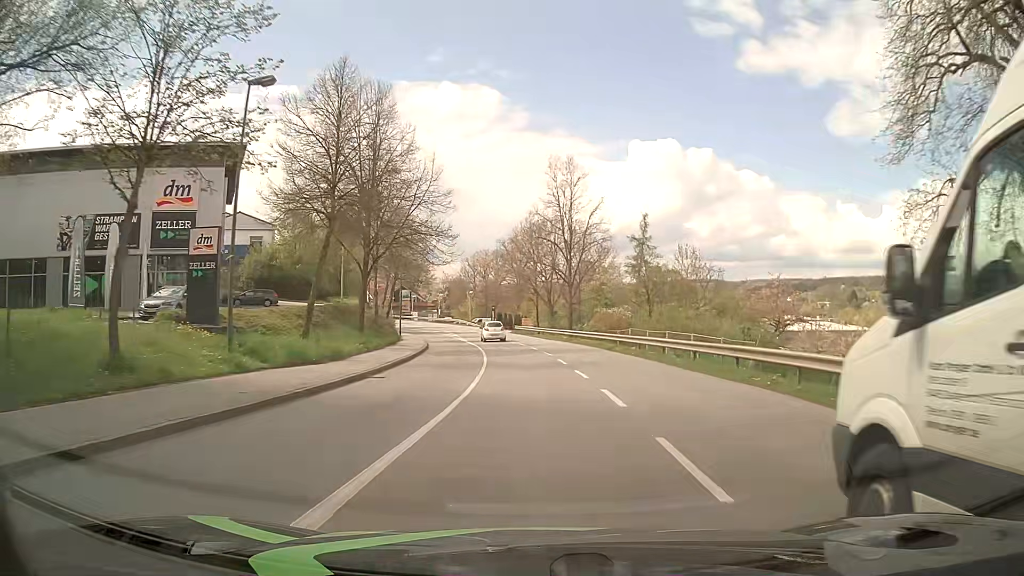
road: tertiary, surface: asphalt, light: Day
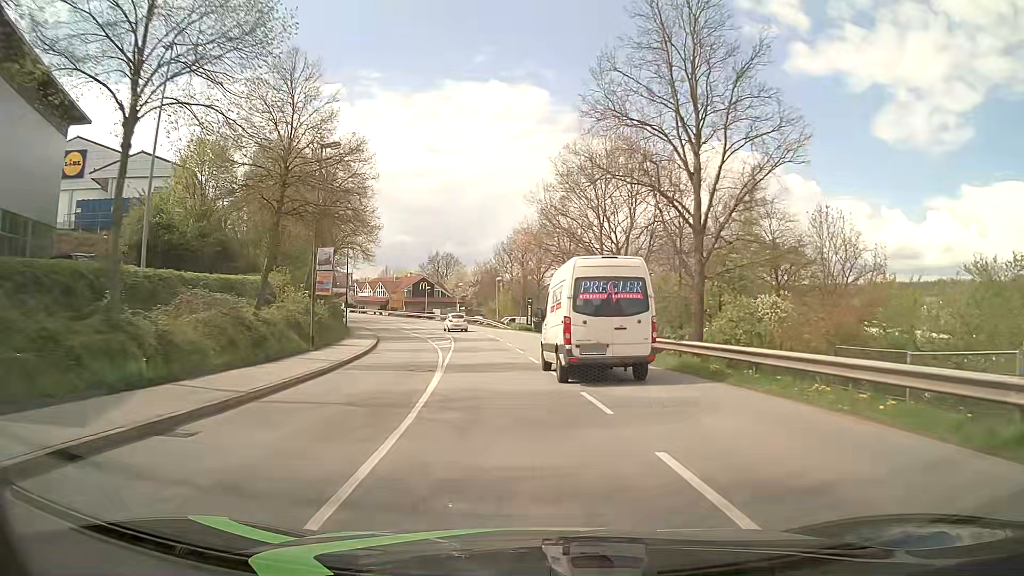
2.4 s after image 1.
(-0.9, +30.9) m; -4°
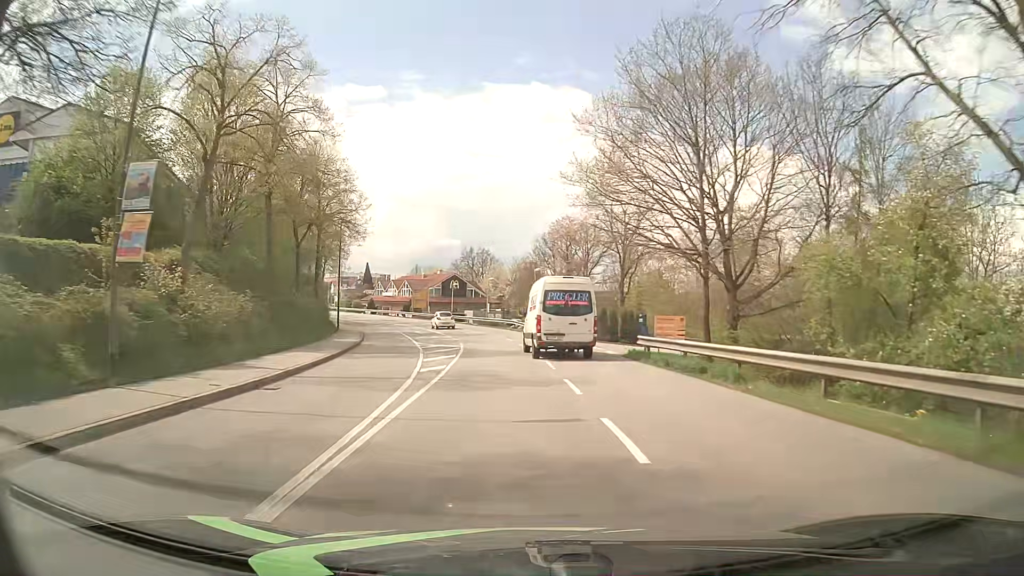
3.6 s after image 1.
(-0.5, +15.3) m; -4°
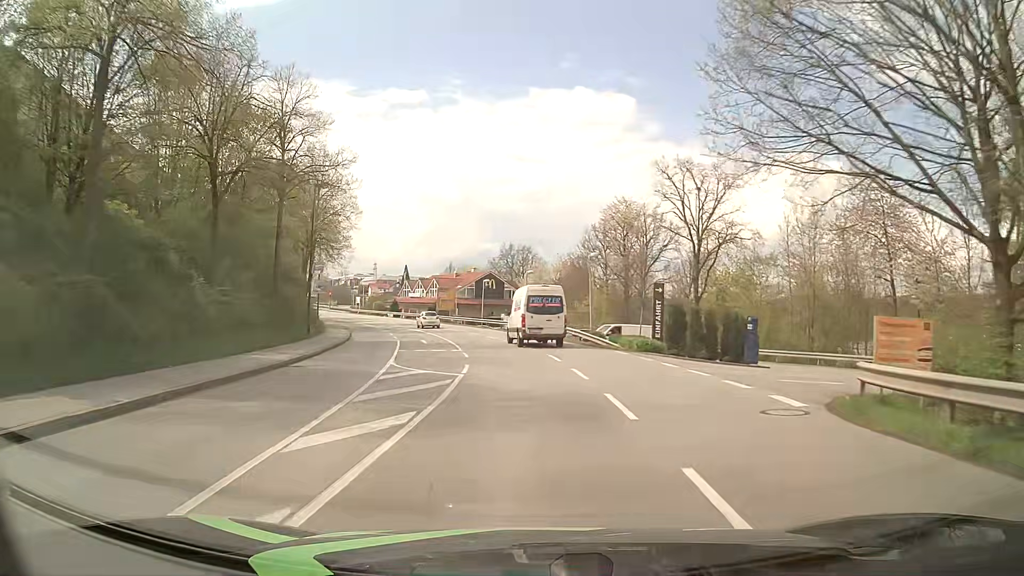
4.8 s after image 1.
(-0.5, +15.2) m; -4°
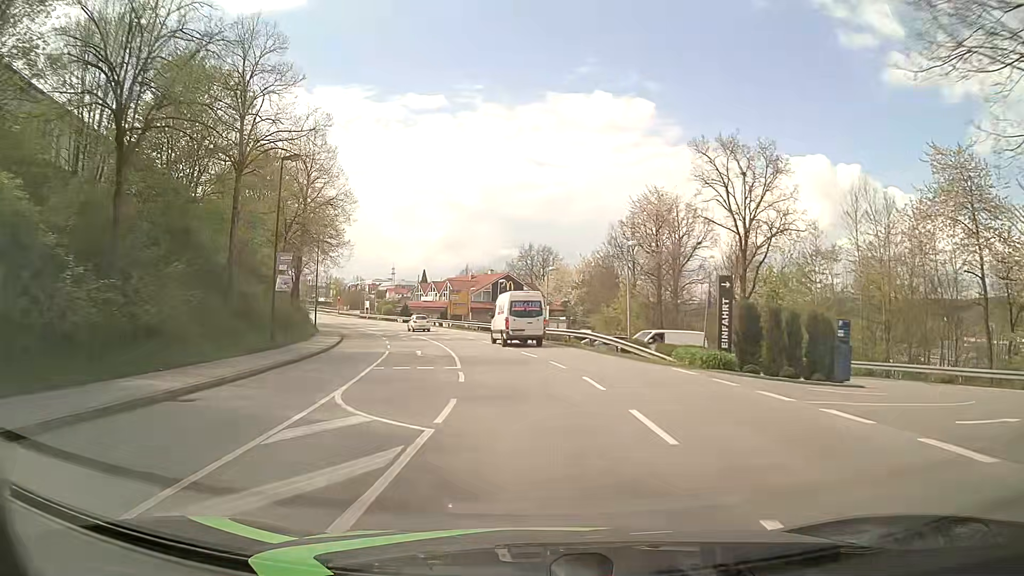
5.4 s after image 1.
(-0.1, +7.6) m; -2°
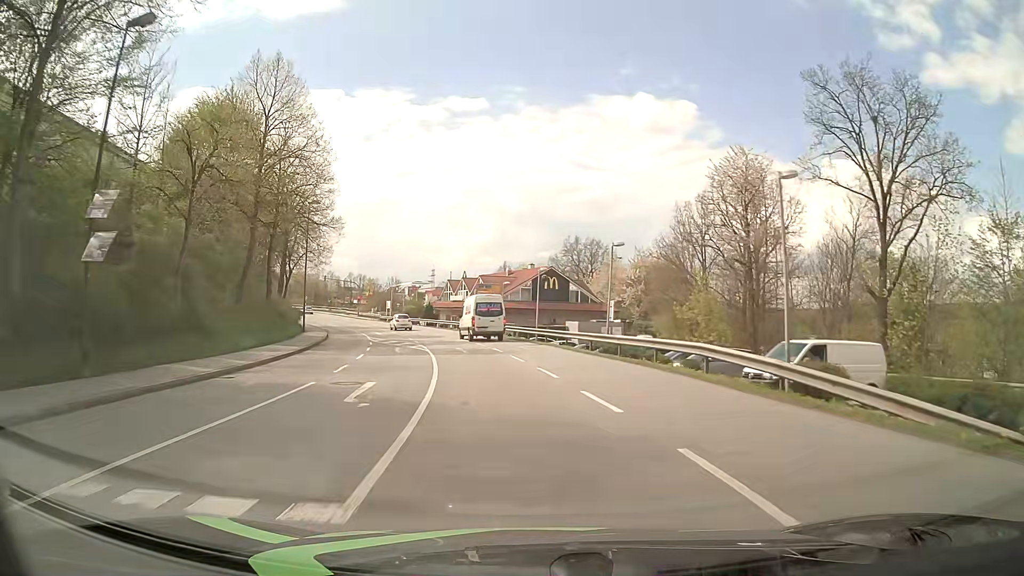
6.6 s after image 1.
(-0.3, +15.1) m; -3°
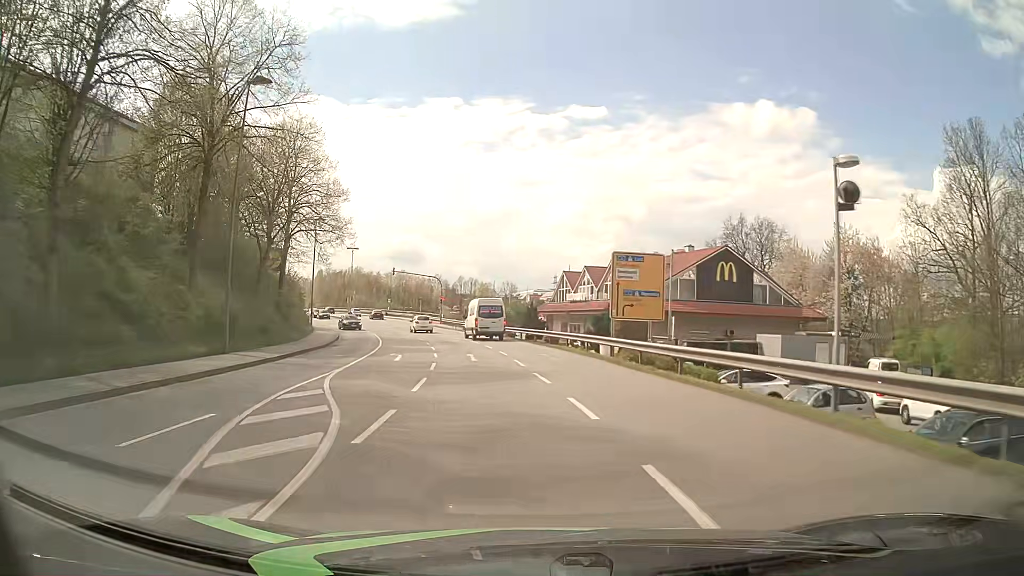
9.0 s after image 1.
(-2.7, +30.1) m; -10°
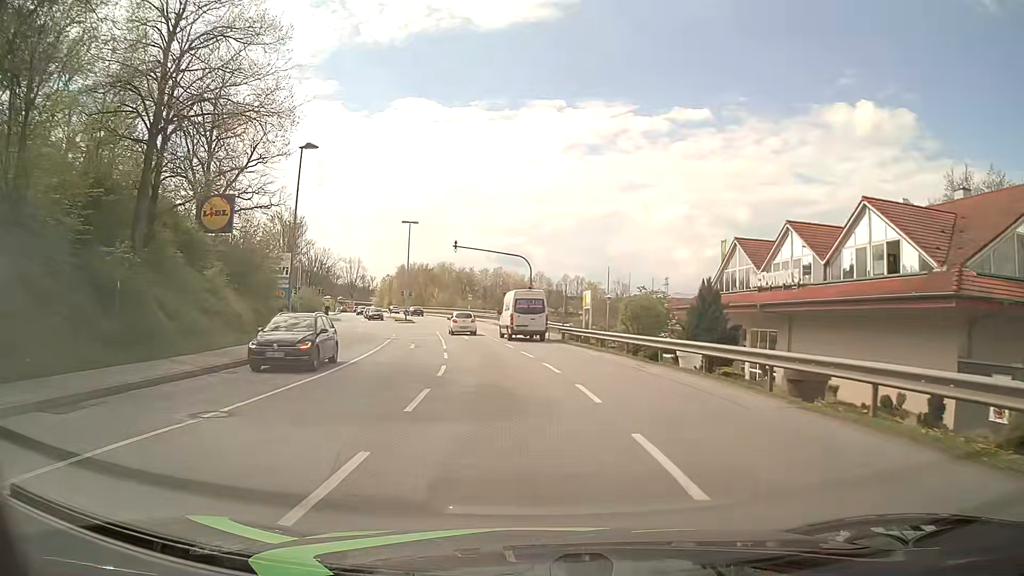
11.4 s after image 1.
(-2.2, +27.6) m; -9°
(0, +10) (-1, +20) (-2, +30) (-4, +40) (-6, +50) (-8, +59) (-10, +69) (-13, +79) (-16, +88) (-19, +98) m
